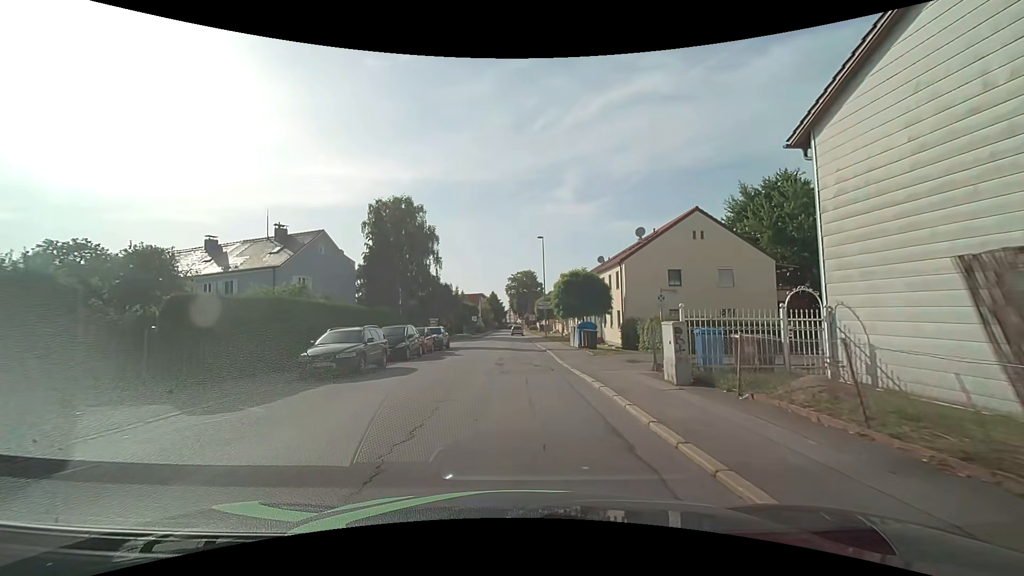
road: residential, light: Day
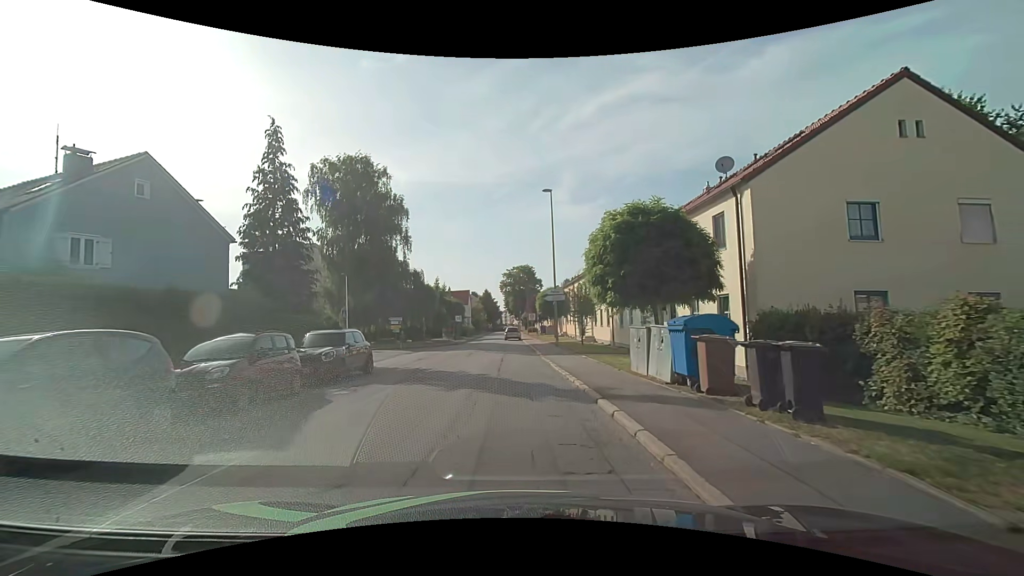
(-0.2, +17.7) m; 0°
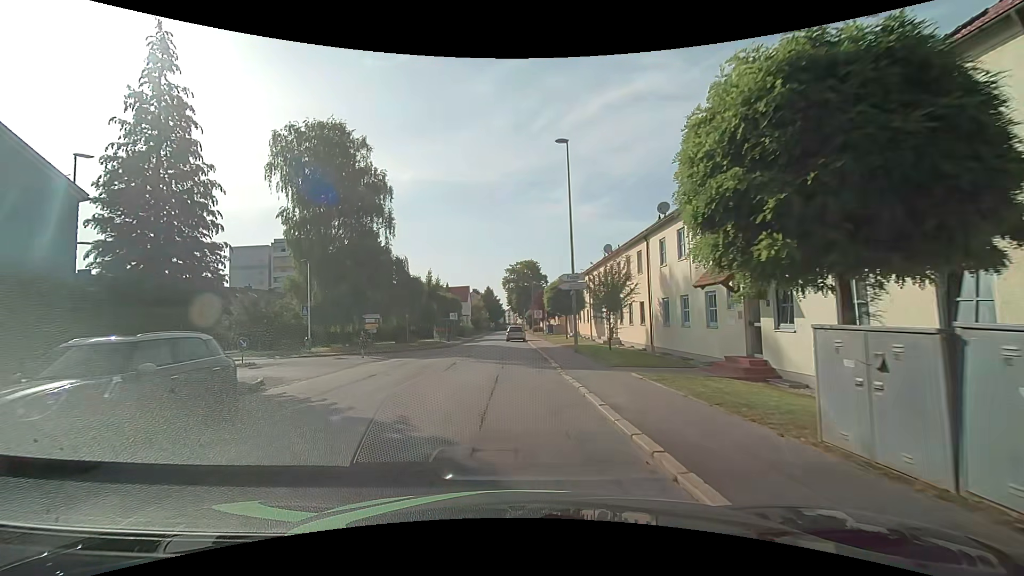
(0.0, +8.5) m; 0°
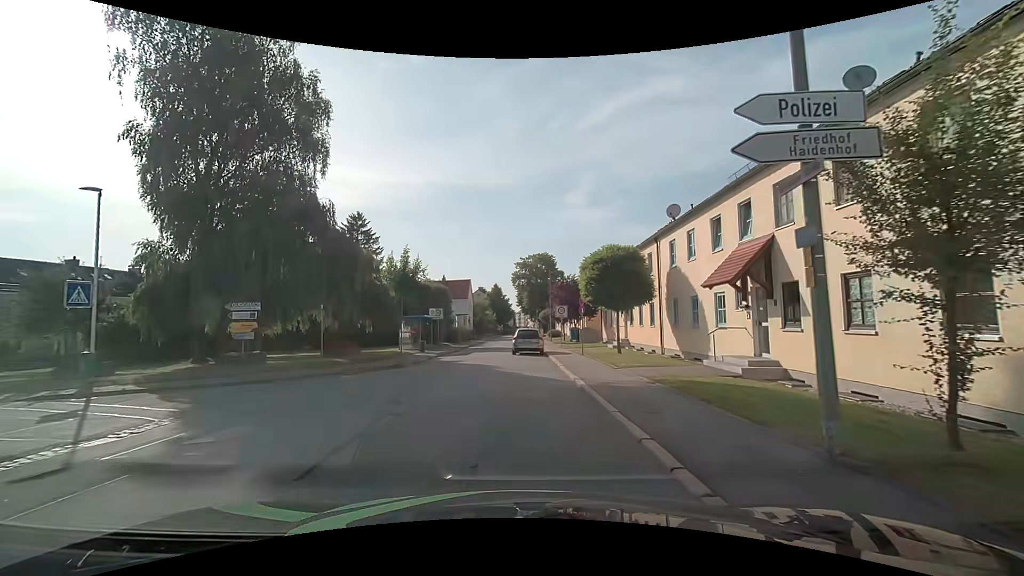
(-0.1, +18.1) m; -1°
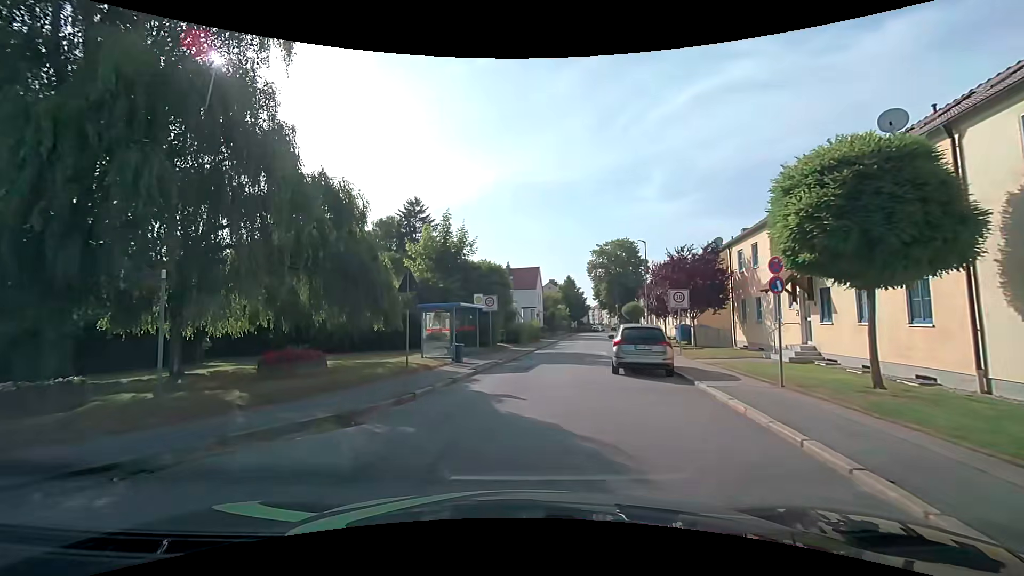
(-0.7, +12.7) m; -8°
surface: asphalt
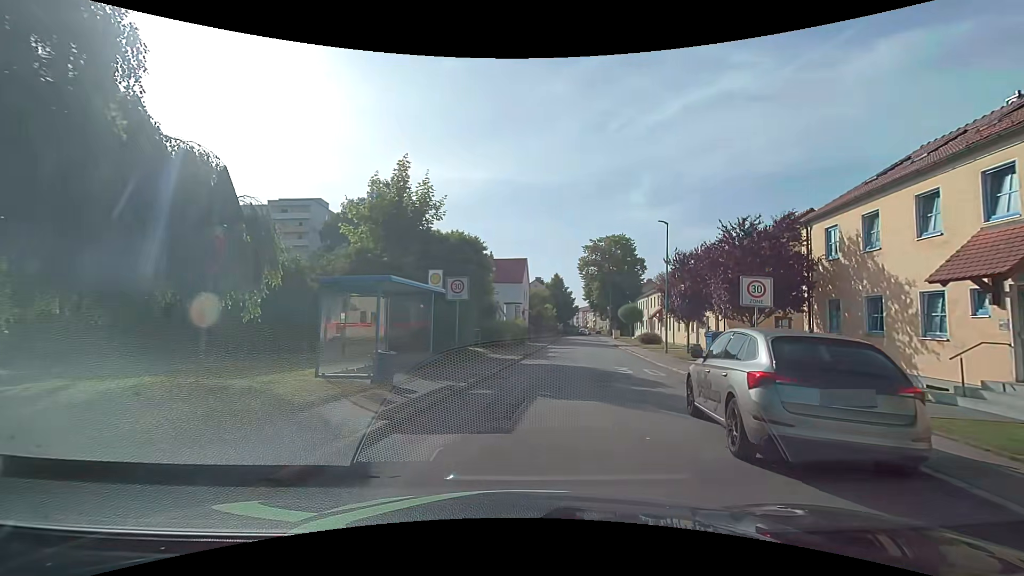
(0.0, +9.1) m; +1°
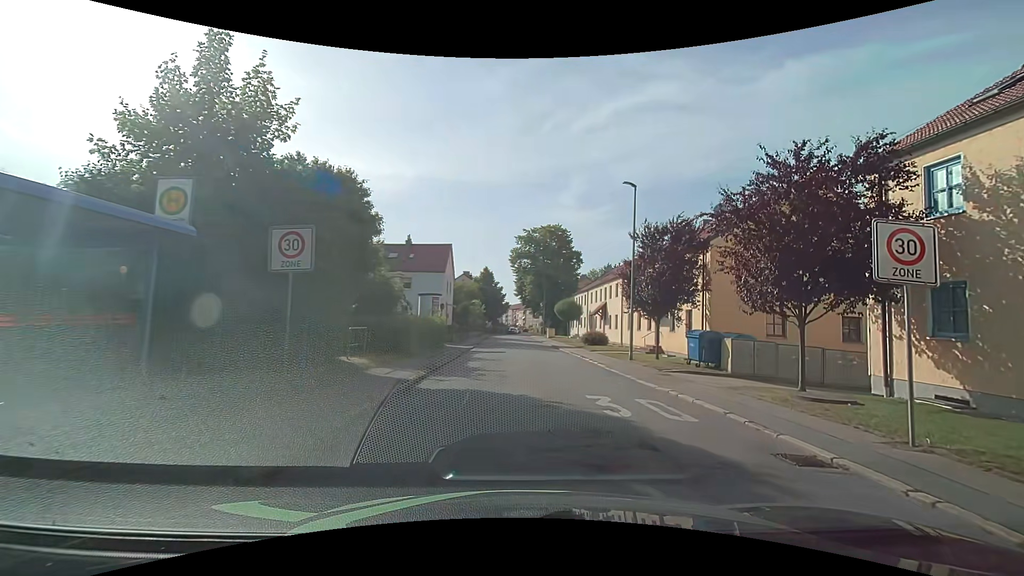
(+0.6, +8.6) m; +9°
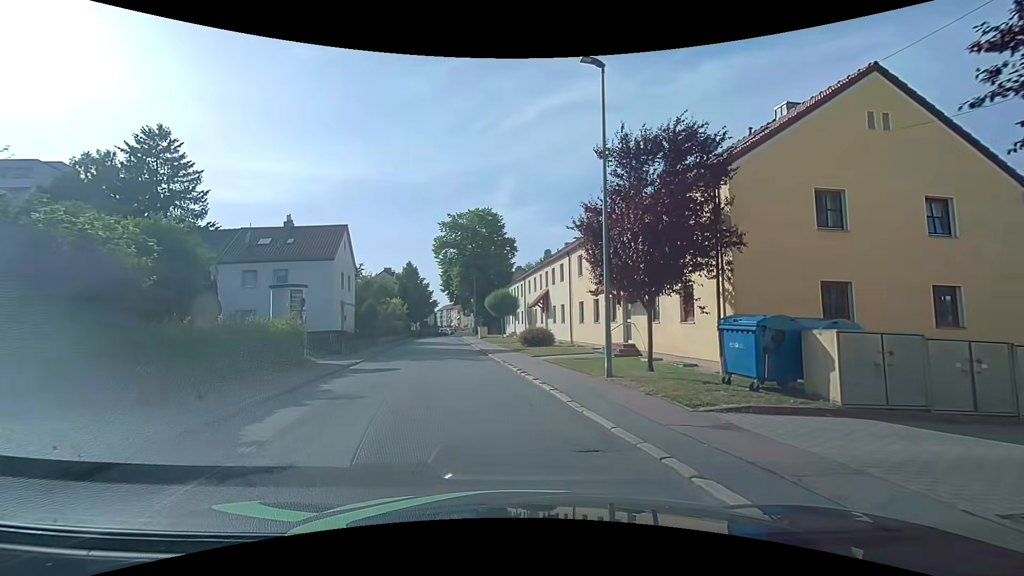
(+1.1, +10.4) m; +6°
(0, +10) (-2, +20) (-3, +30) (-4, +40) (-6, +50) (-7, +60) (-8, +69) (-9, +79) (-10, +89) (-10, +99) m
